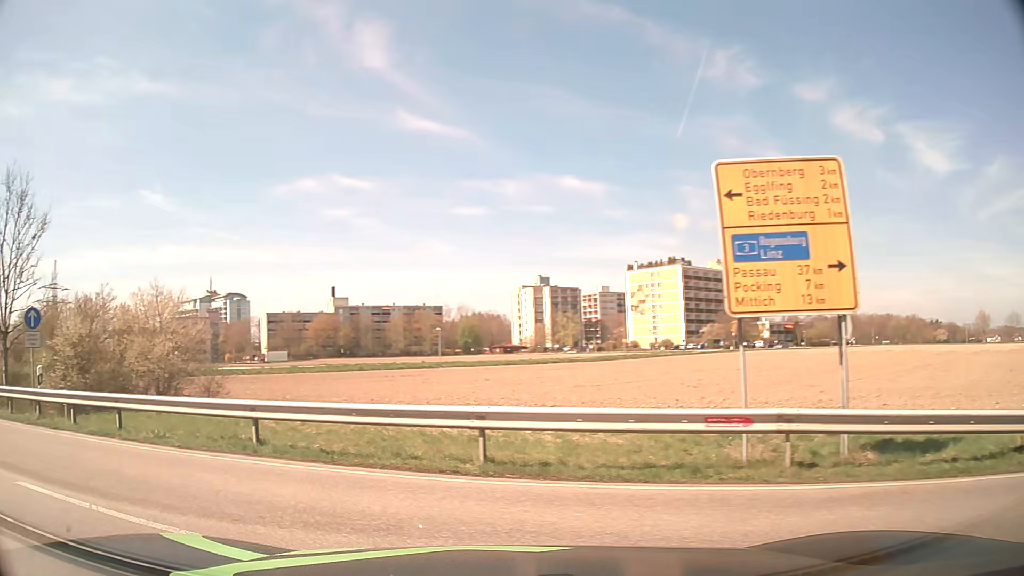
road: residential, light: Day
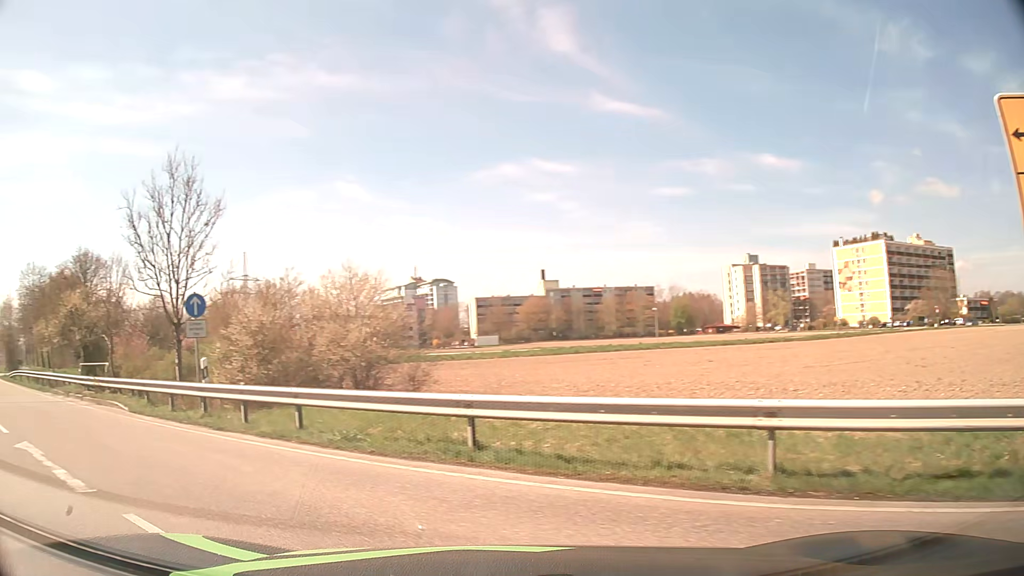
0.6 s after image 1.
(-0.3, +2.4) m; -17°
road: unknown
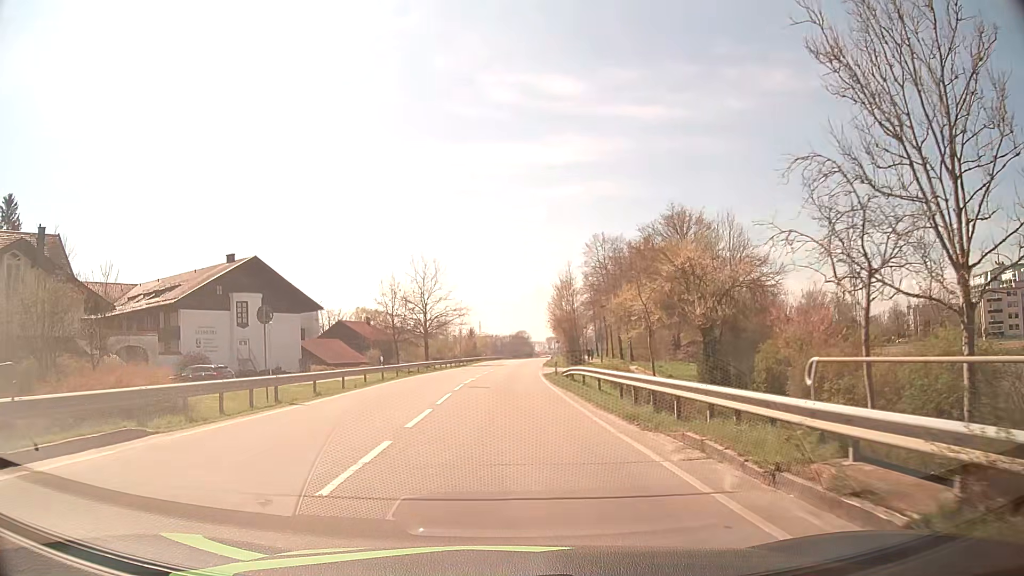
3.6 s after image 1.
(-12.6, +15.3) m; -52°
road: secondary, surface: asphalt
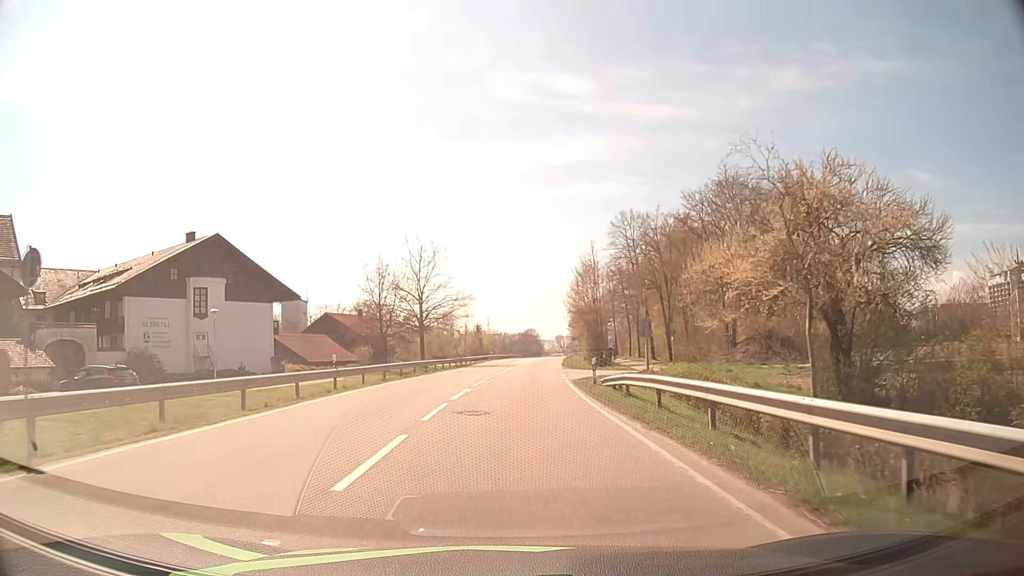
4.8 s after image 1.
(-0.2, +12.1) m; -1°
